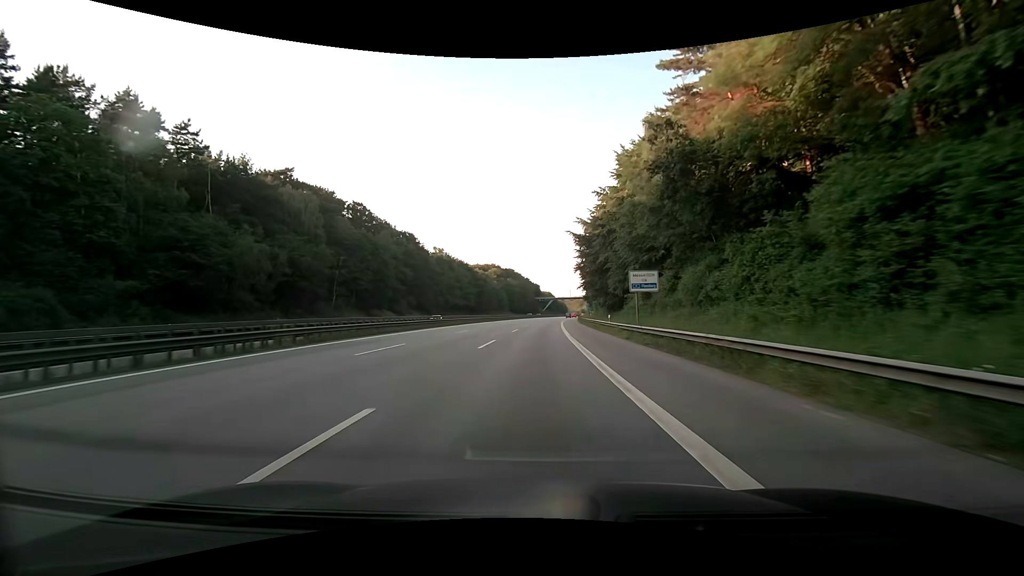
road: motorway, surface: asphalt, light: Day
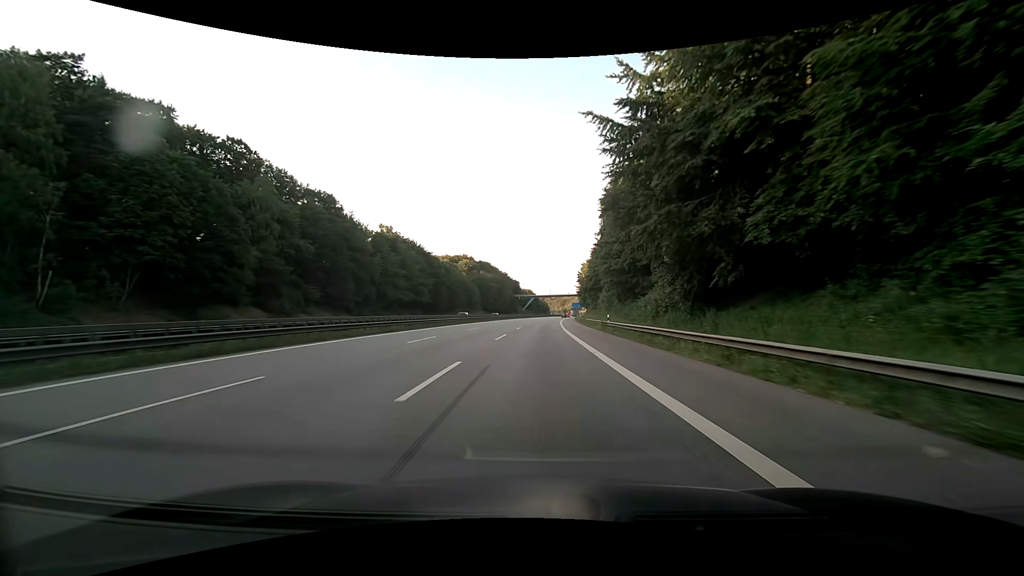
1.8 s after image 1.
(+0.8, +47.9) m; +2°
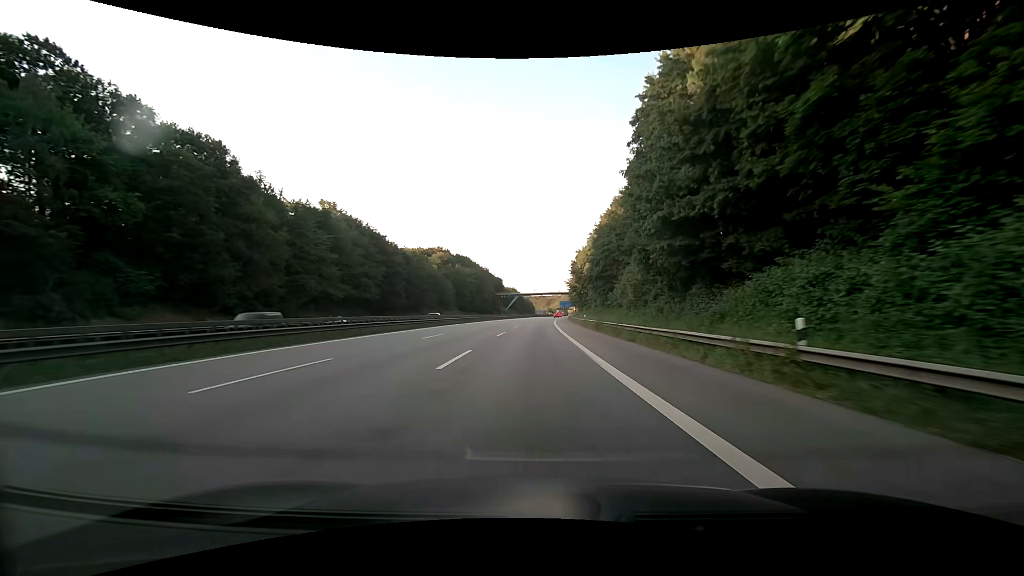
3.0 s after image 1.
(+0.5, +31.8) m; +2°
(0, +10) (0, +20) (0, +30) (0, +40) (+1, +50) (+1, +60) (+1, +70) (+2, +80) (+2, +90) (+3, +100) m
